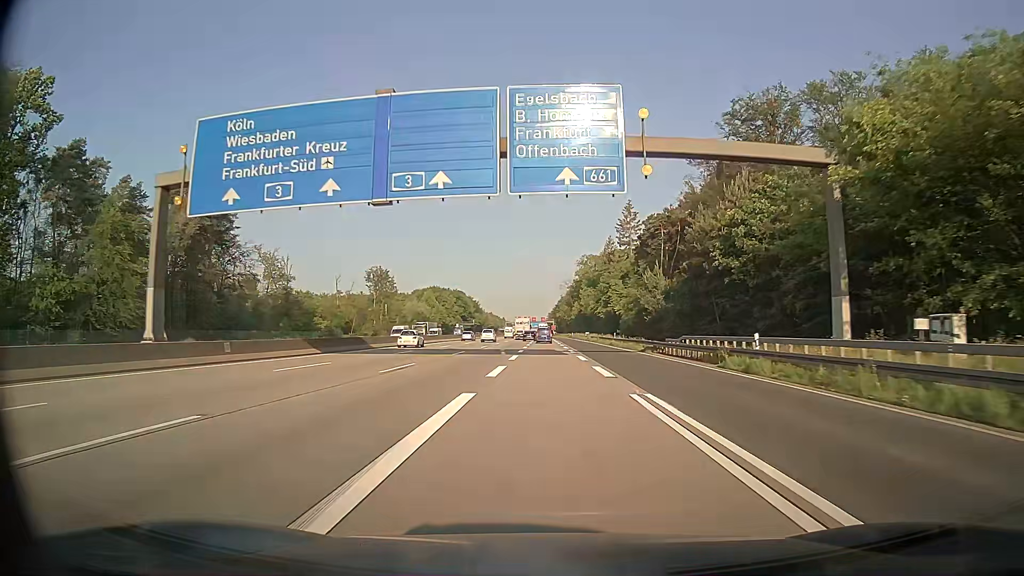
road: motorway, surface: asphalt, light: Day
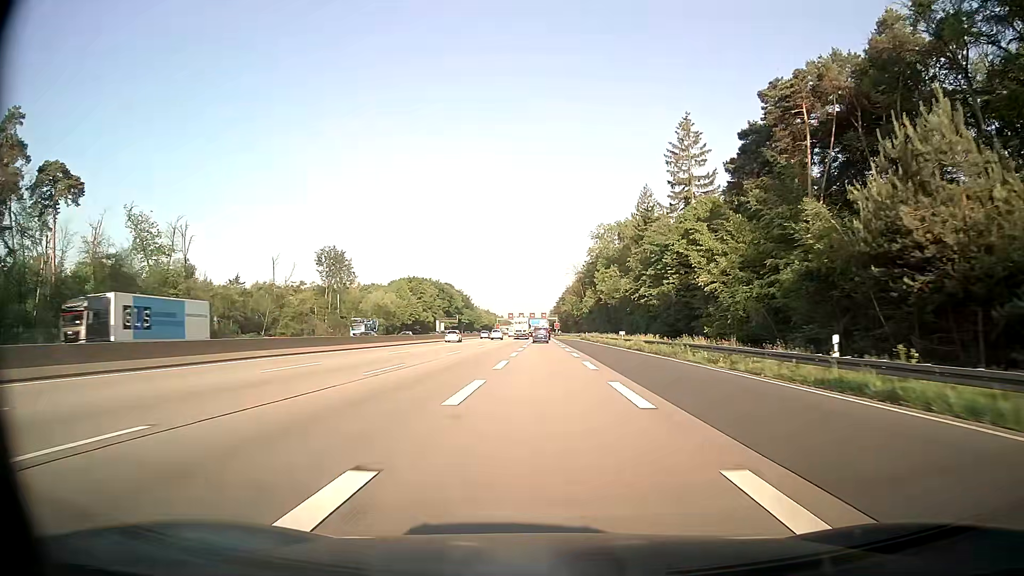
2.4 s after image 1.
(-0.1, +55.9) m; 0°
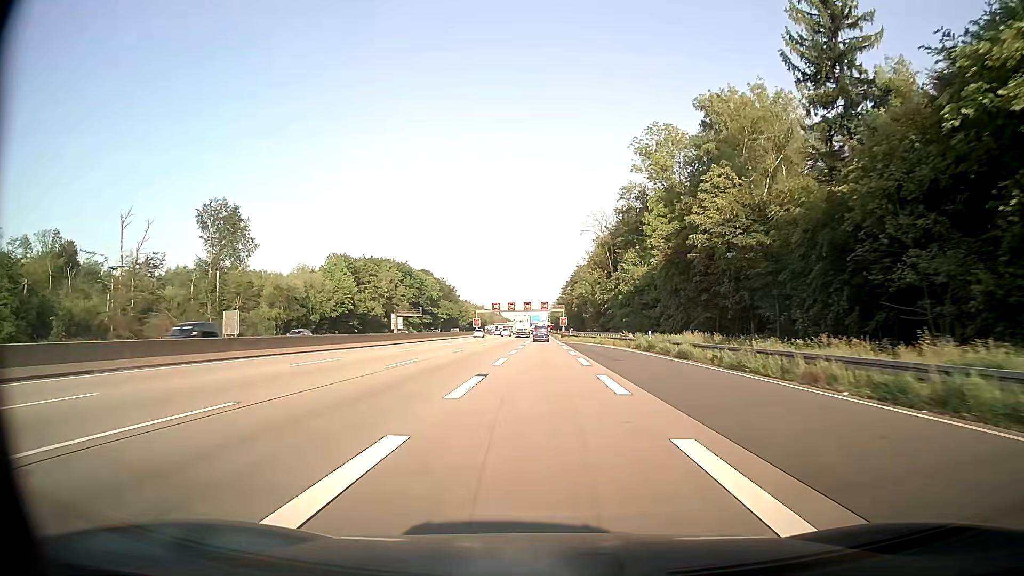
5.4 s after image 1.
(-0.1, +69.7) m; 0°
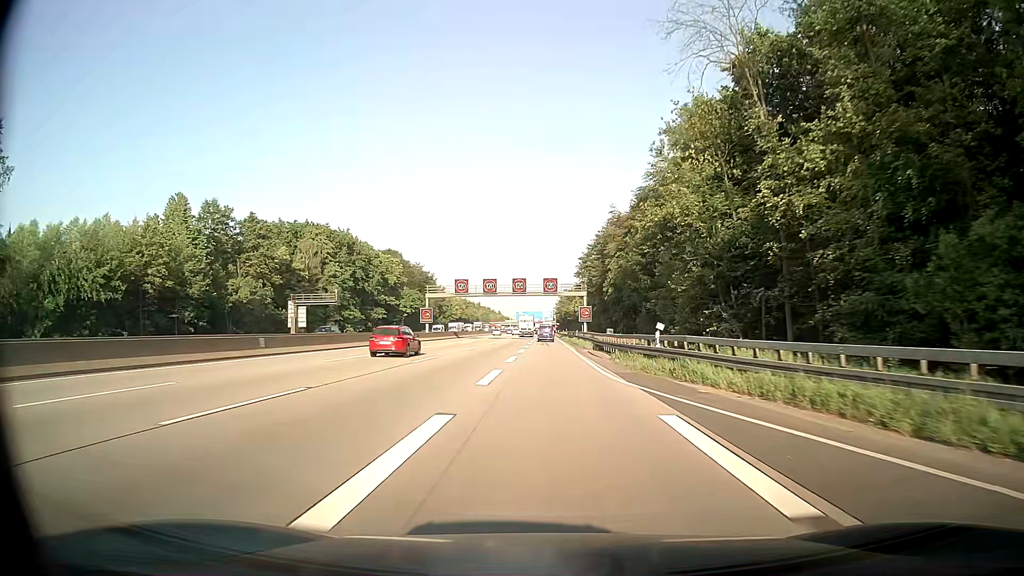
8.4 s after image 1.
(-0.3, +69.6) m; 0°
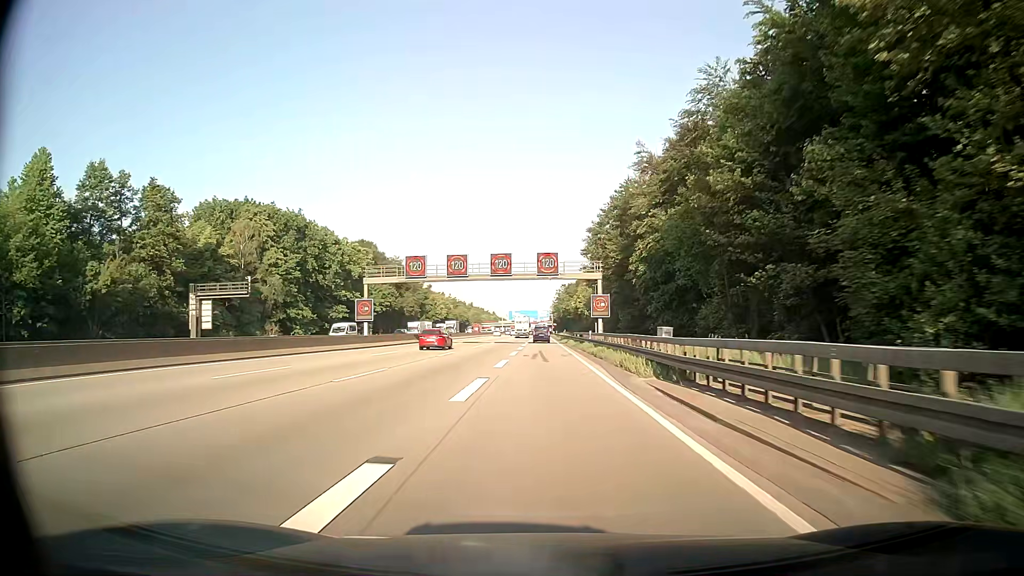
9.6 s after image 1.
(+0.1, +27.8) m; 0°
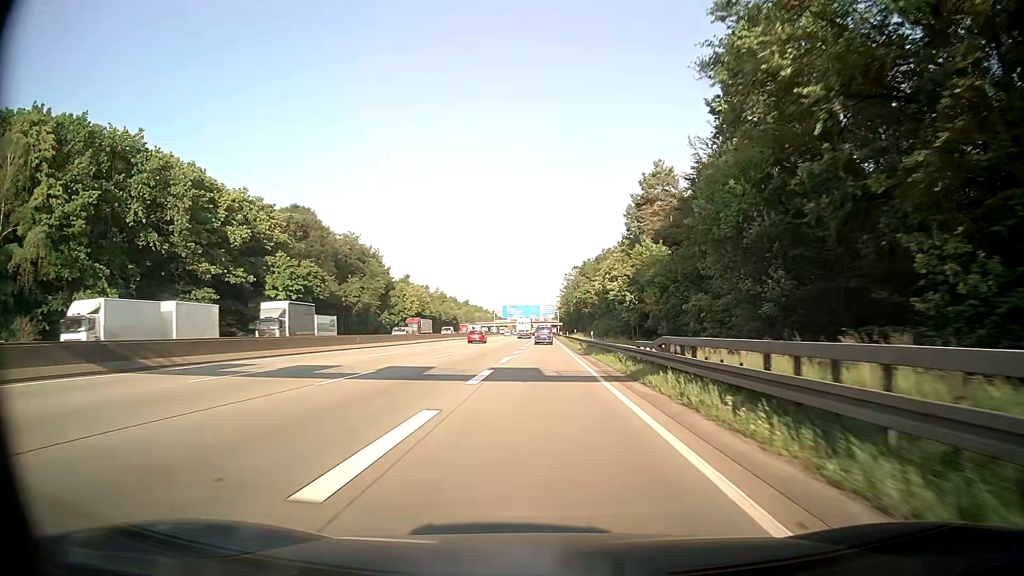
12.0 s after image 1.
(-0.1, +55.5) m; 0°
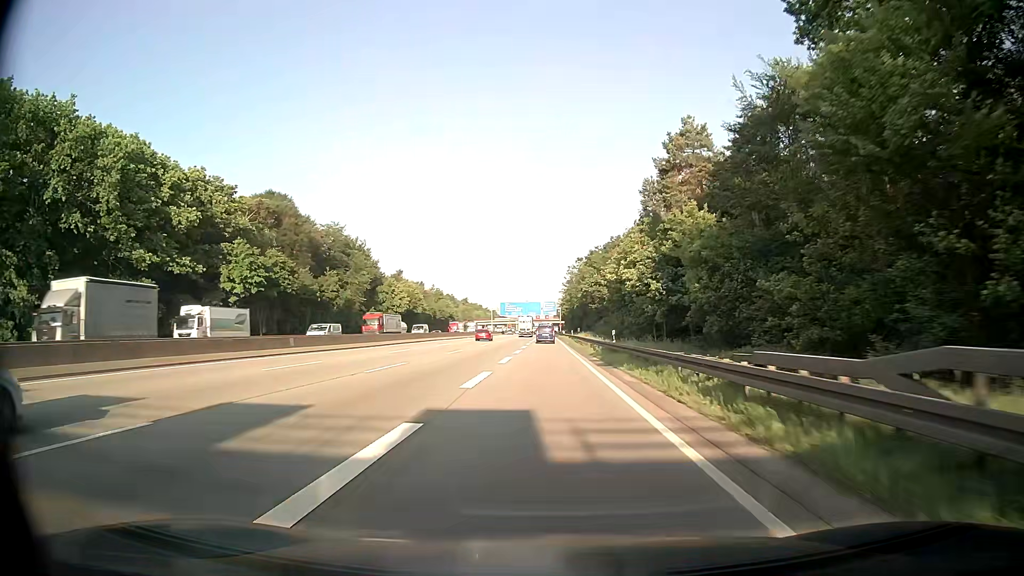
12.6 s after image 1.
(-0.1, +13.7) m; 0°
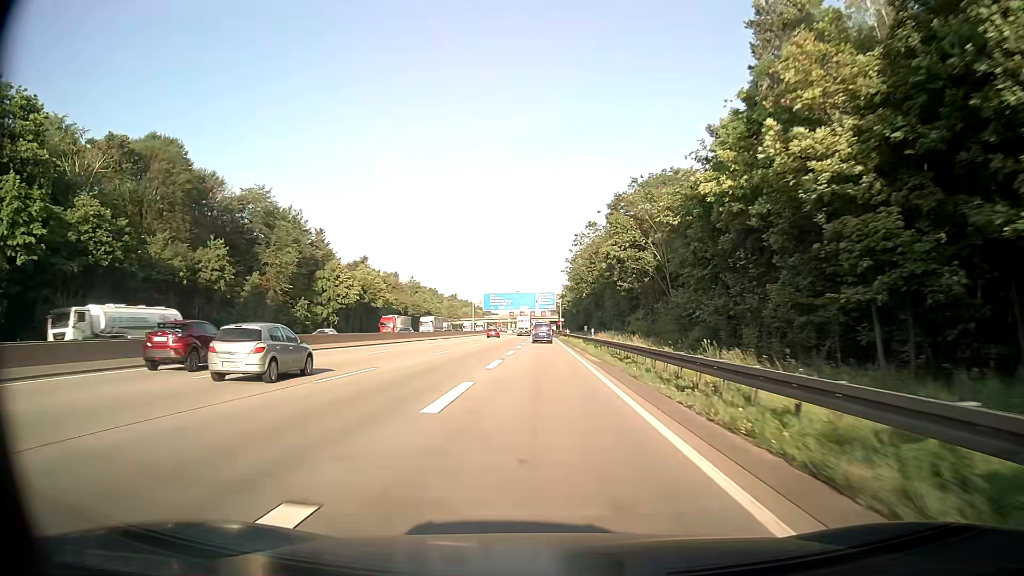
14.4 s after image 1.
(+0.2, +40.7) m; +1°
(0, +10) (0, +20) (0, +30) (0, +40) (0, +50) (0, +60) (0, +70) (0, +80) (0, +90) (0, +100) m
